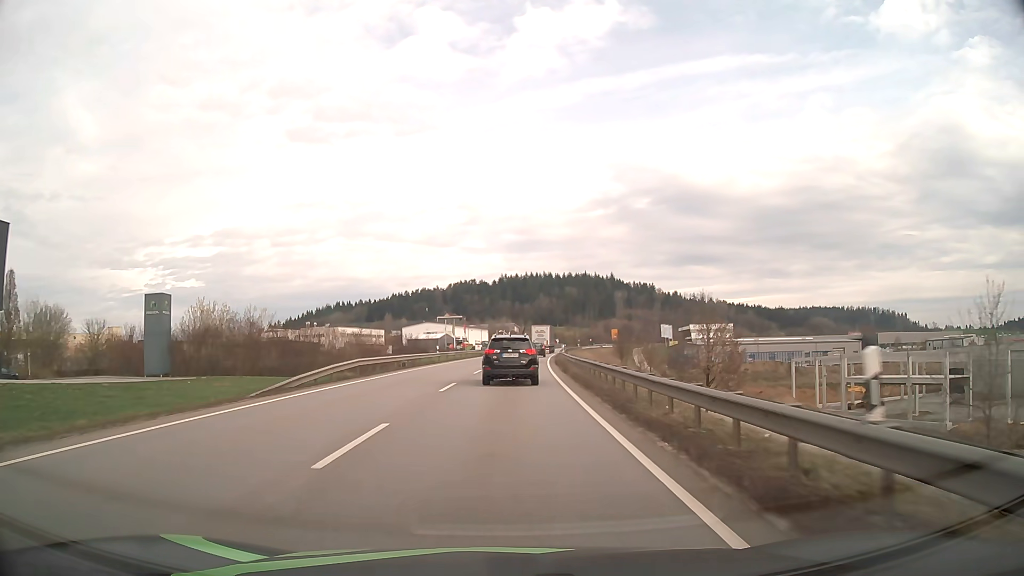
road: primary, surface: asphalt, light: Day
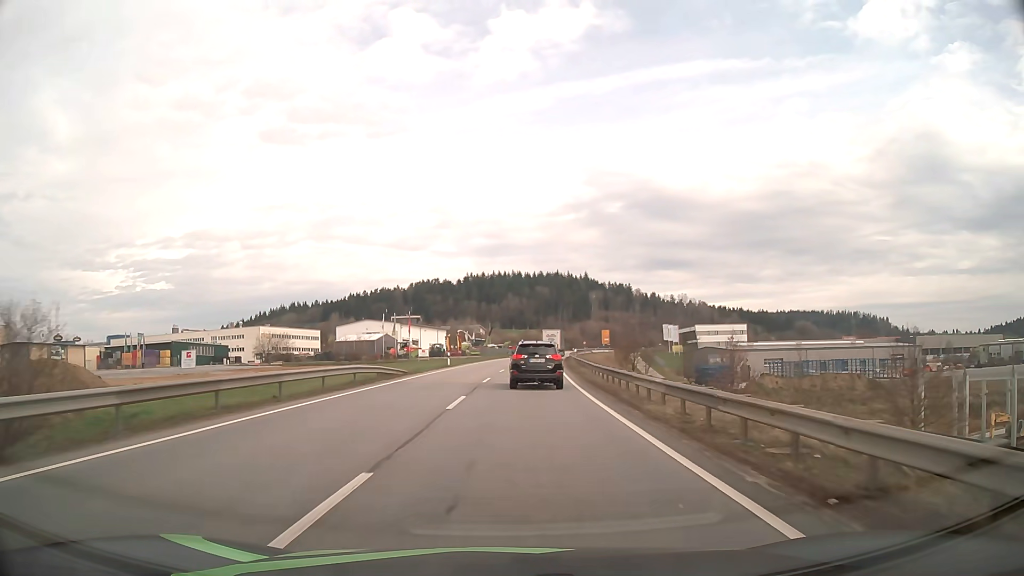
(+1.1, +51.5) m; +3°
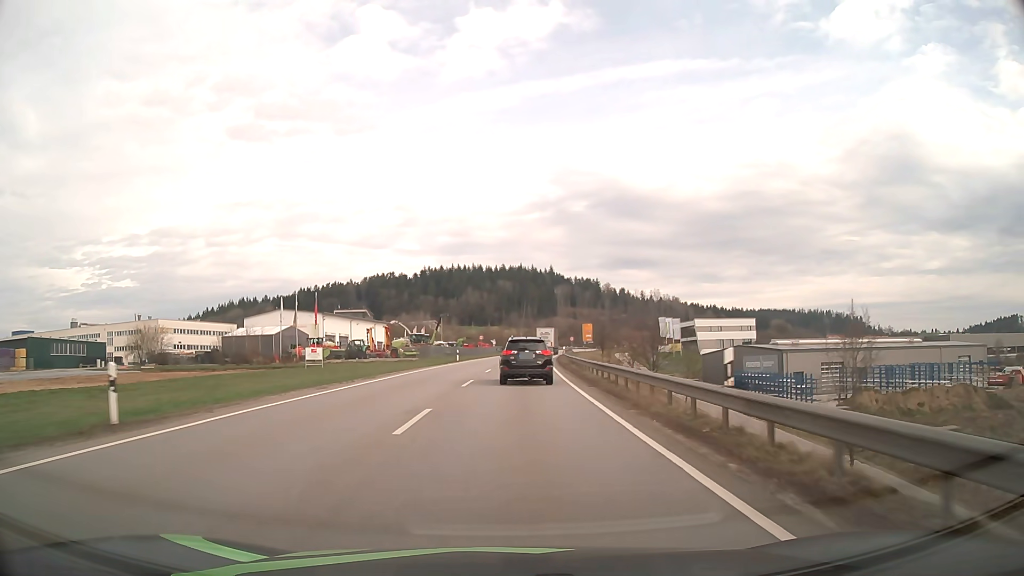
(+1.4, +41.8) m; +3°
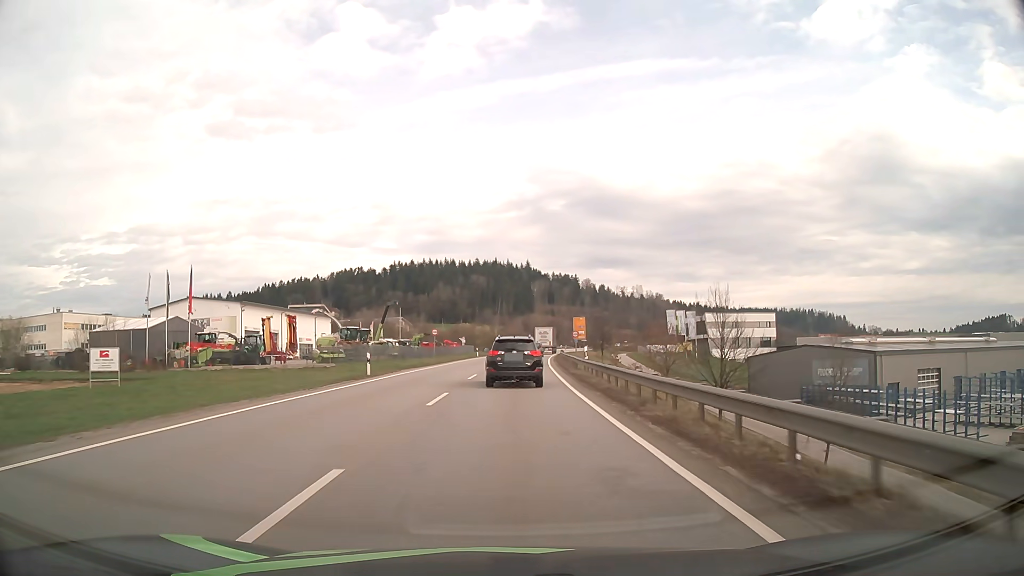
(+0.6, +31.3) m; +2°
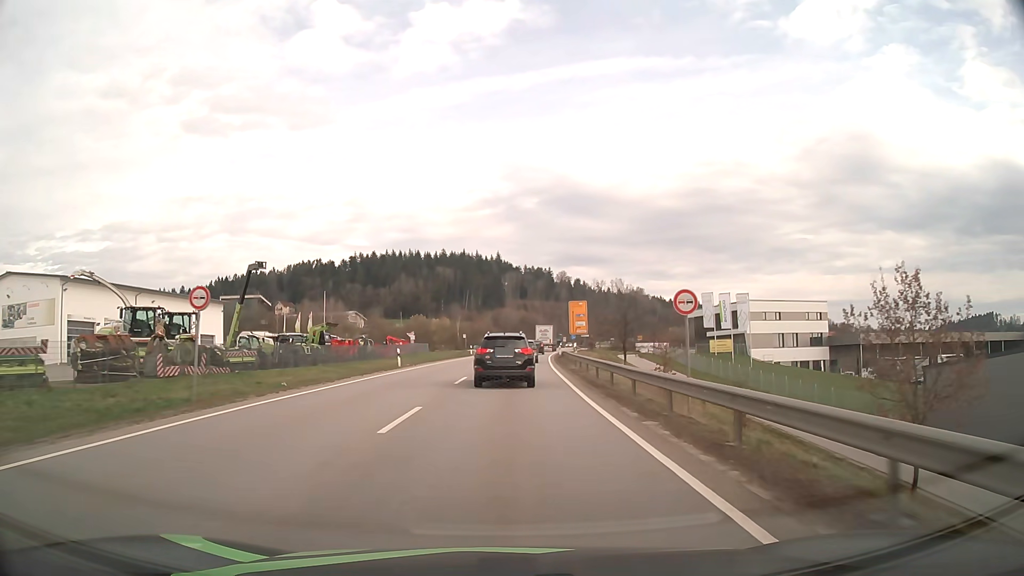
(+0.9, +41.1) m; +2°
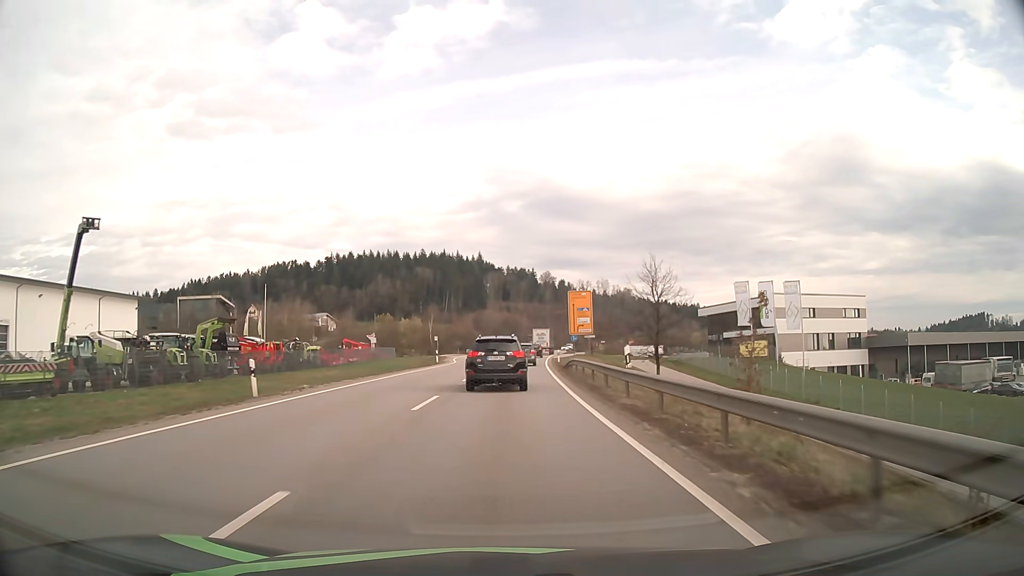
(+0.3, +20.1) m; +2°
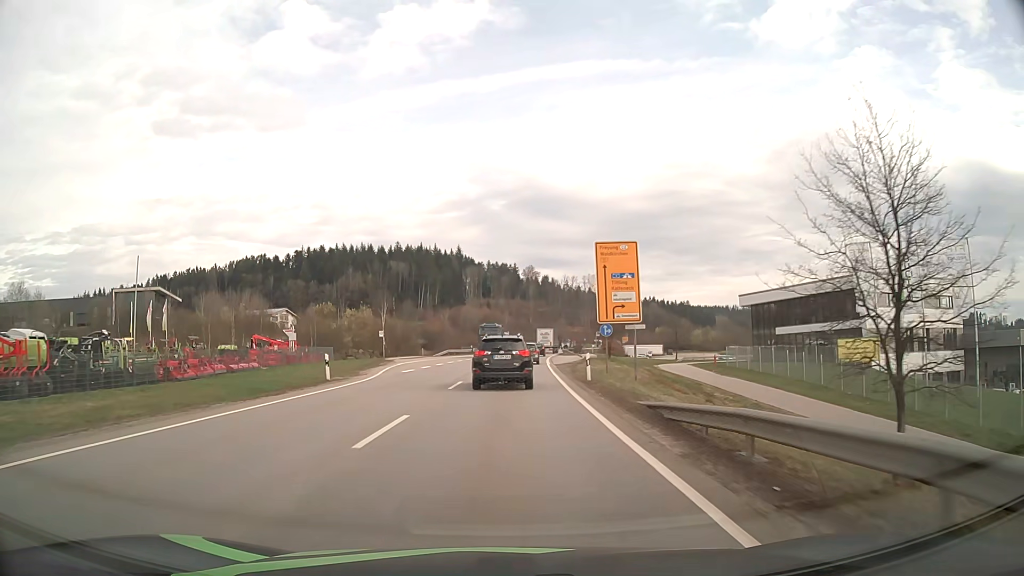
(+0.5, +29.3) m; +2°
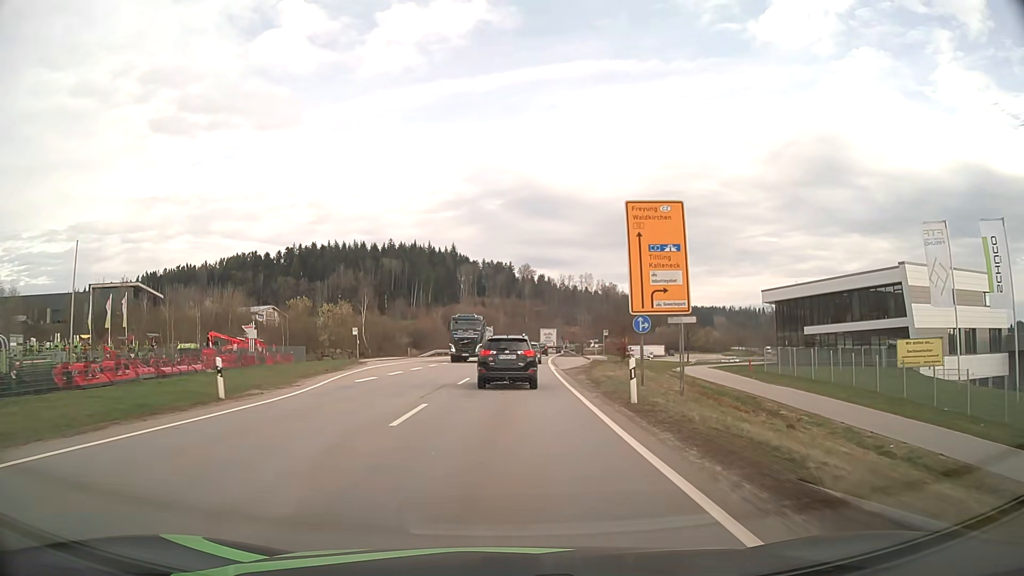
(0.0, +9.7) m; 0°
(0, +10) (0, +20) (0, +30) (+1, +40) (+1, +50) (+2, +60) (+3, +70) (+4, +80) (+5, +90) (+6, +100) m
